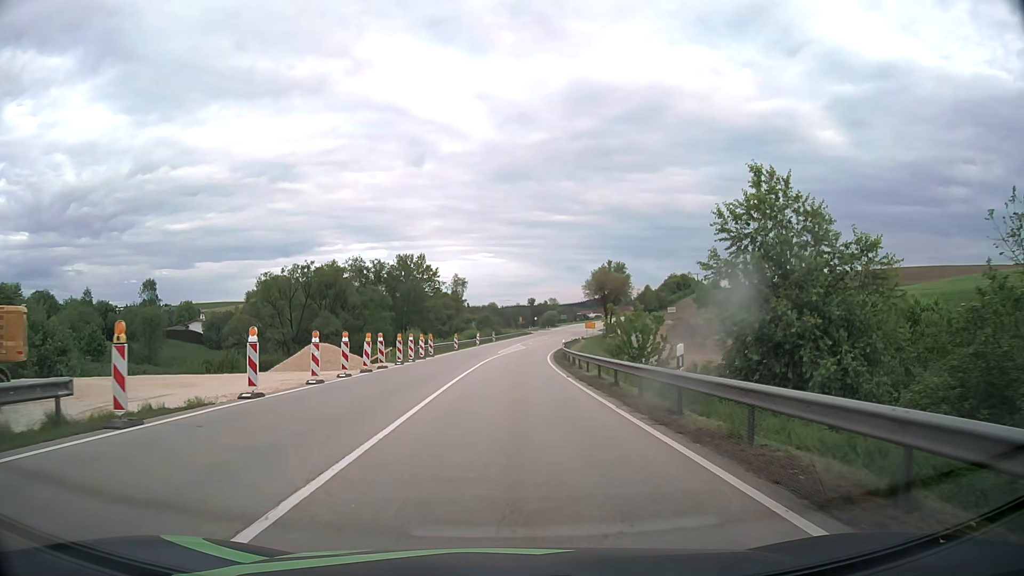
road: primary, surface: asphalt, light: Day
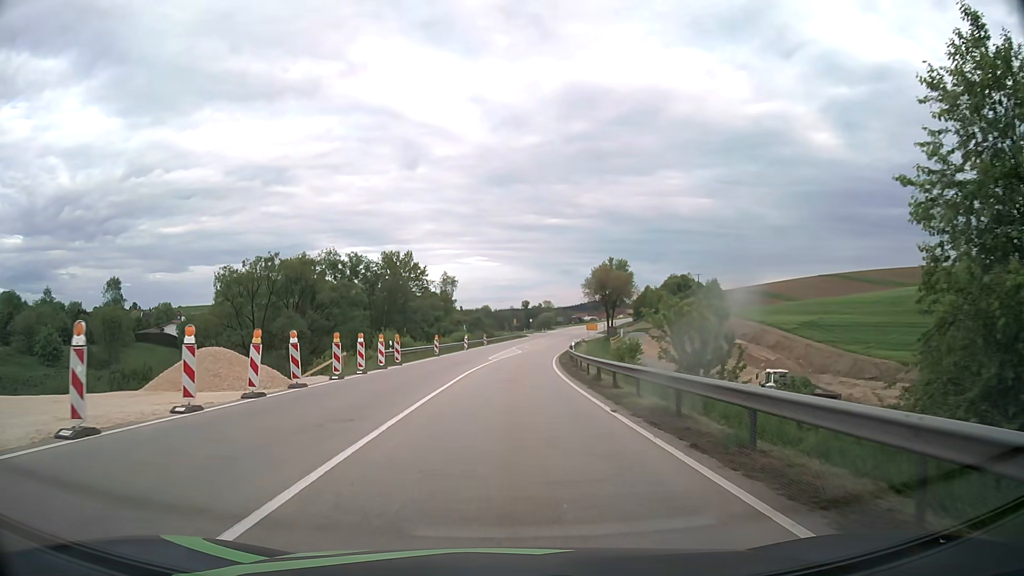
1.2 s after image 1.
(0.0, +12.5) m; 0°
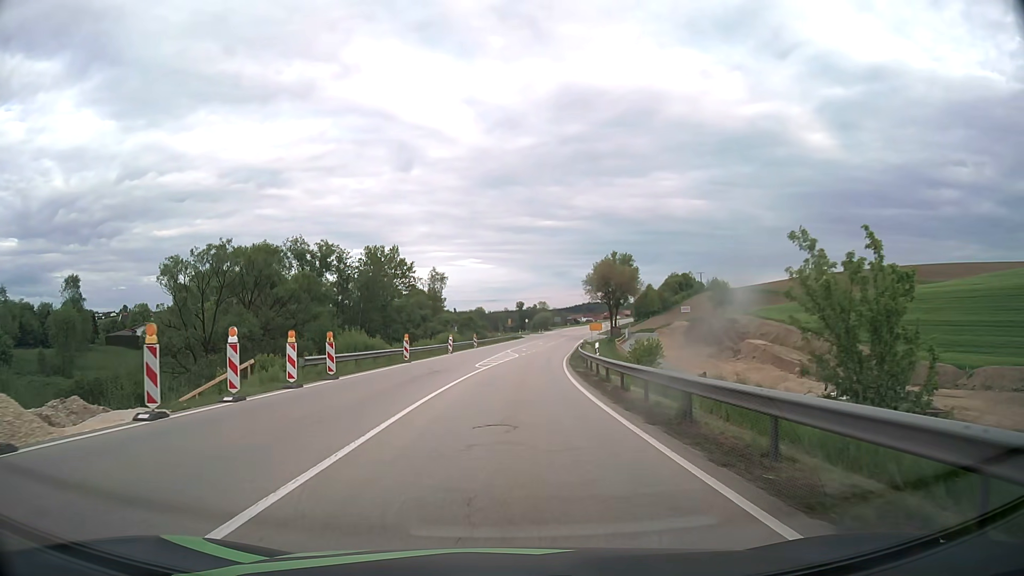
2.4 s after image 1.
(+0.1, +13.1) m; +1°
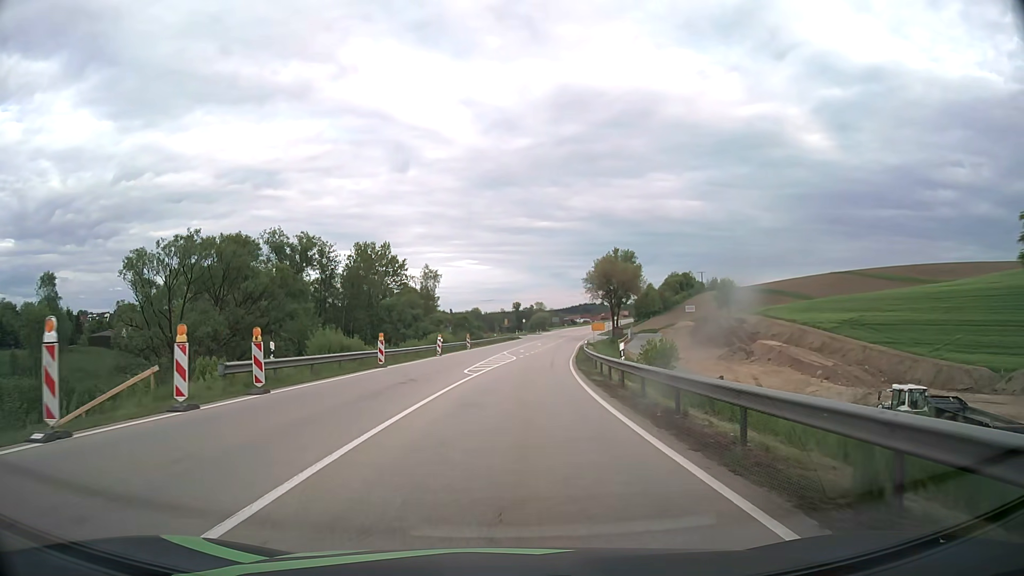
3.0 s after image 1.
(0.0, +6.9) m; 0°
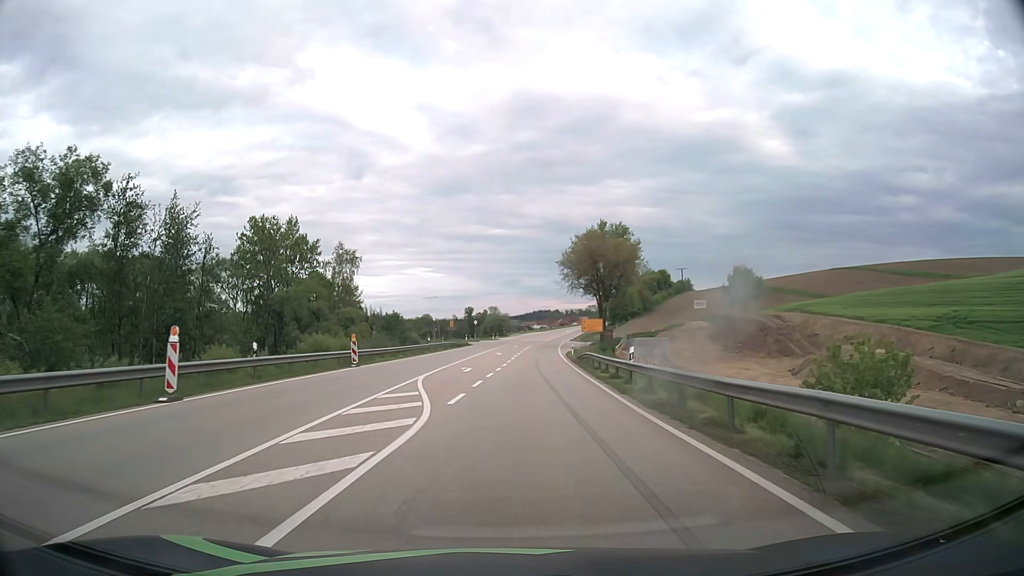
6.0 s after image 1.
(+1.2, +38.4) m; +4°
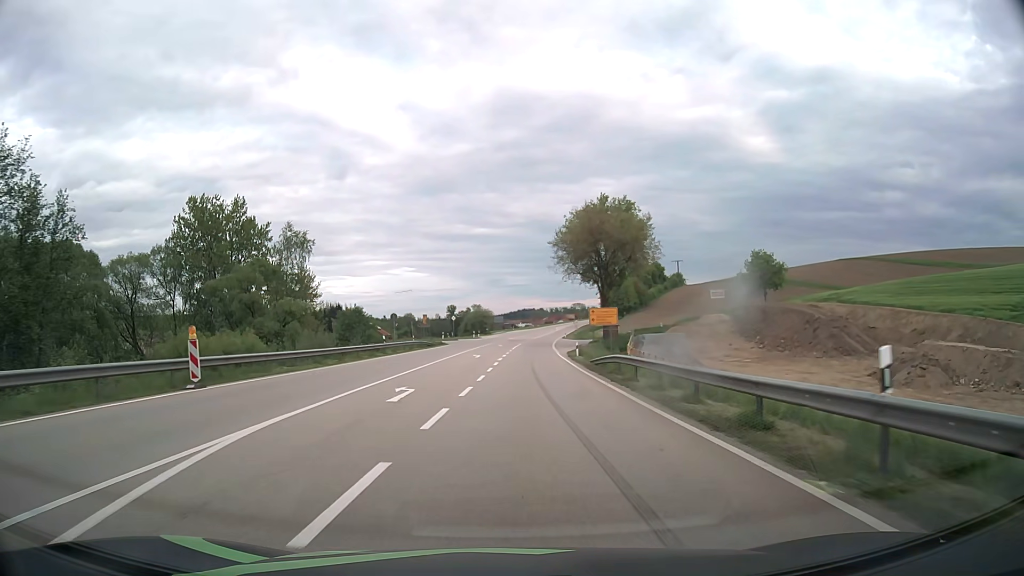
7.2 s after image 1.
(+0.1, +17.0) m; +1°
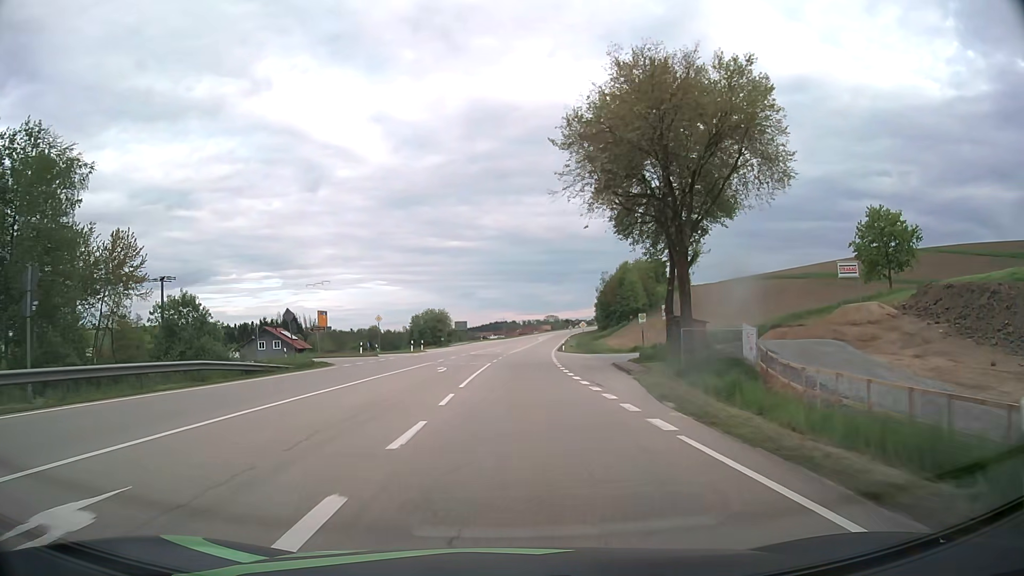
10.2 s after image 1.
(+1.0, +44.1) m; +2°
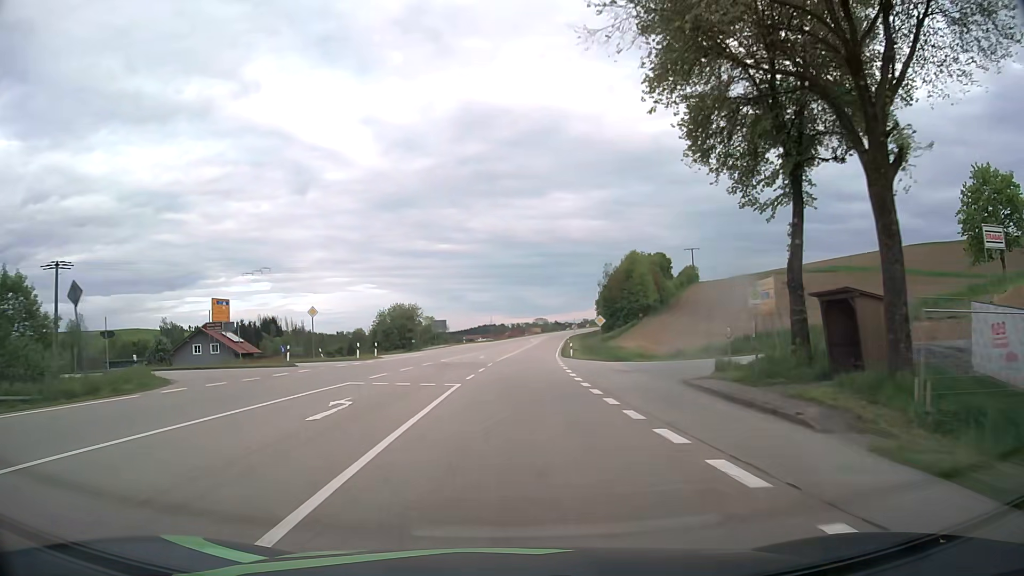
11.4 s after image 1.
(+0.2, +19.5) m; +1°
(0, +10) (0, +20) (+1, +30) (+1, +40) (+1, +50) (+2, +60) (+3, +70) (+4, +80) (+4, +90) (+5, +100) m
